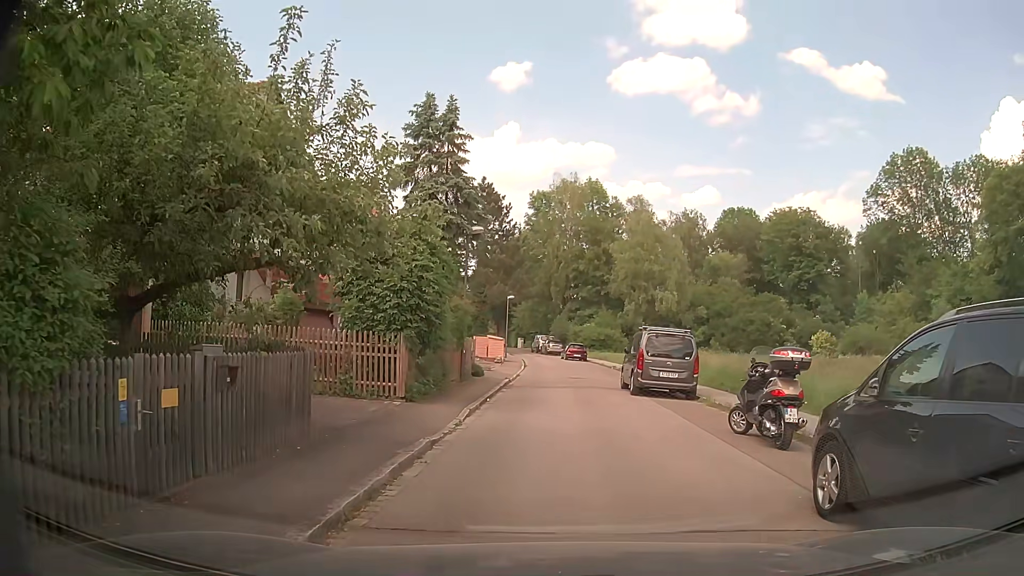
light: Day
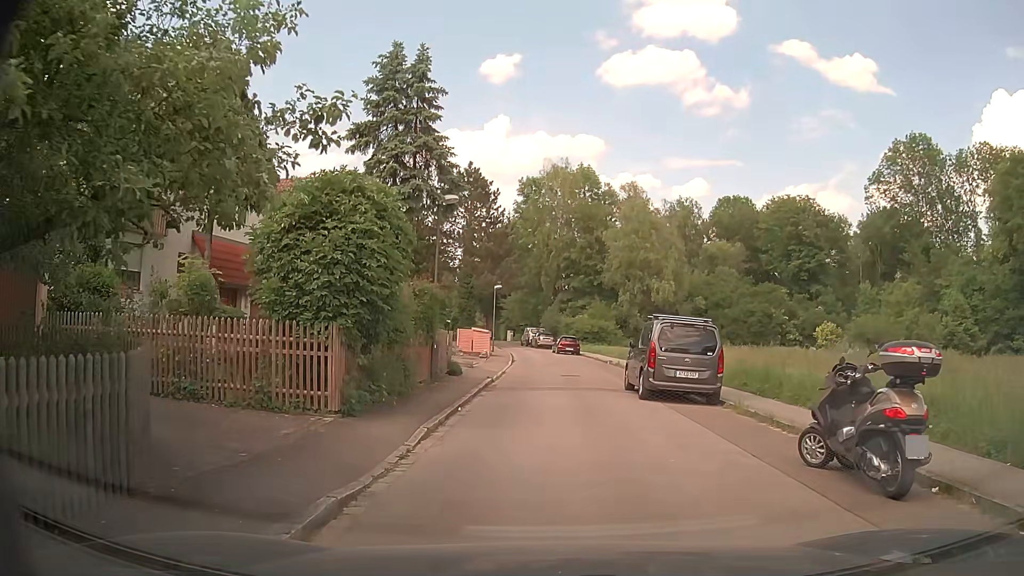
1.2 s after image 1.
(+0.1, +3.6) m; +1°
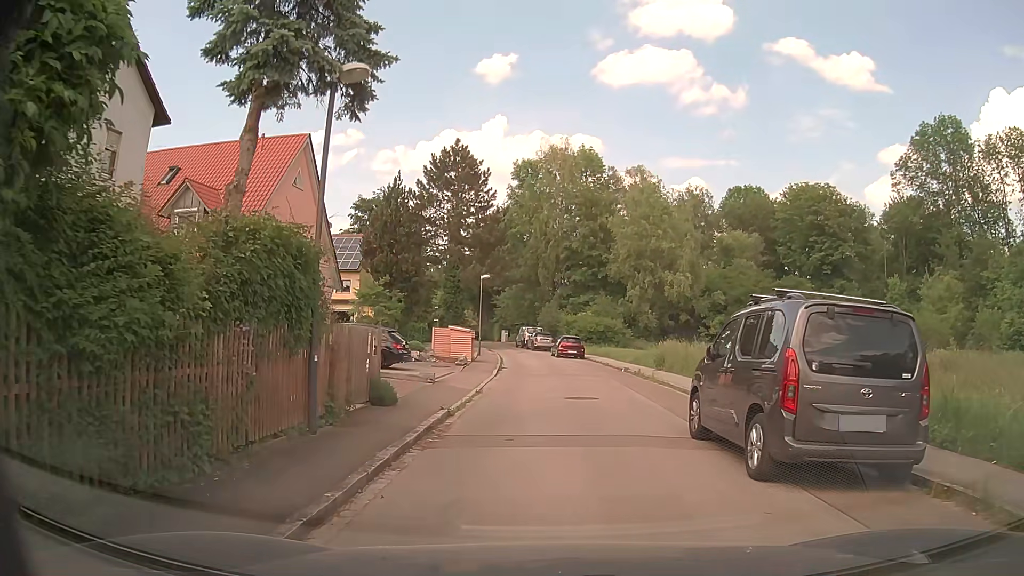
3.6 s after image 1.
(+0.1, +8.6) m; +1°
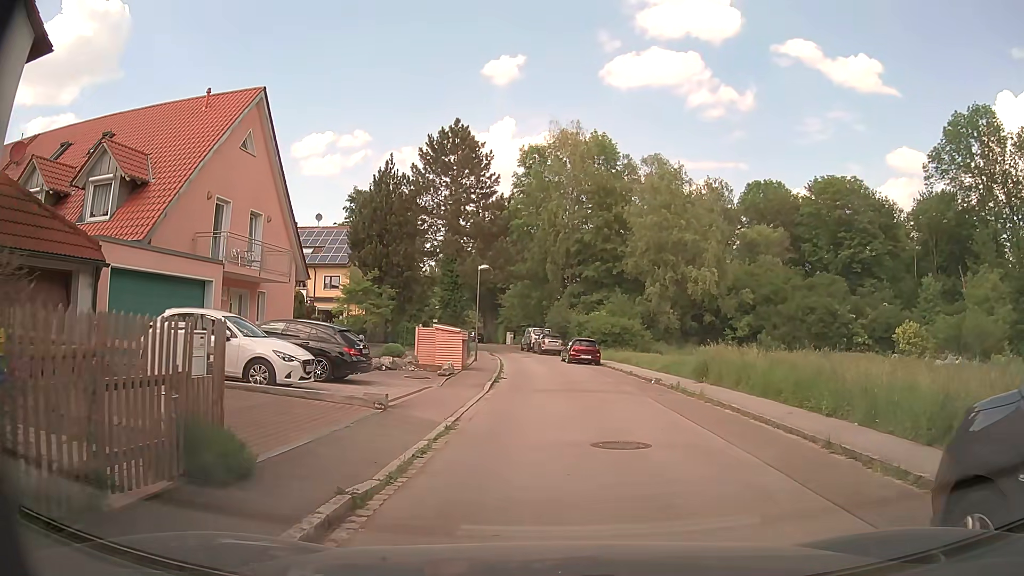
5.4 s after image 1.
(-0.1, +6.4) m; 0°
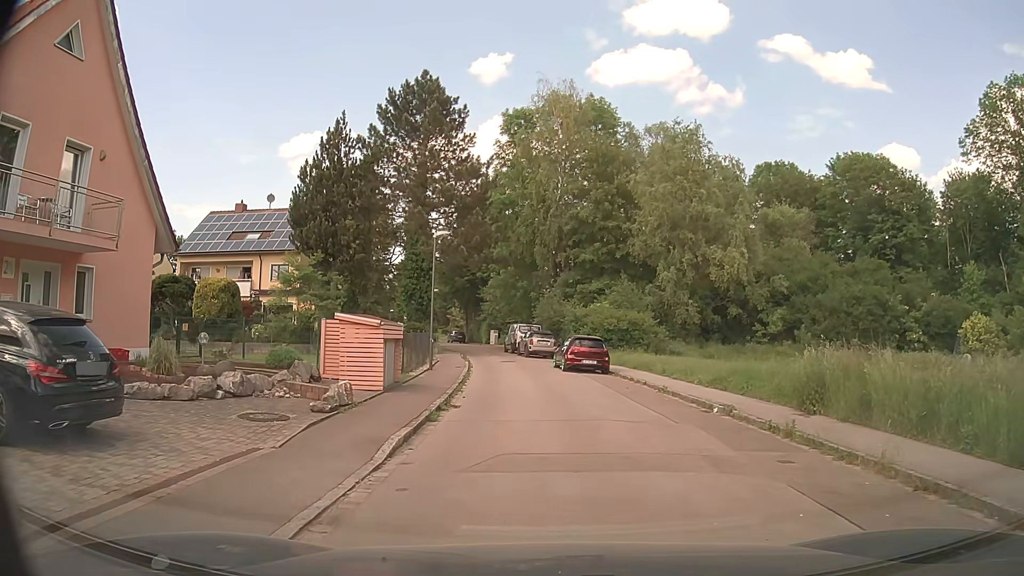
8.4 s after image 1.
(0.0, +10.5) m; 0°
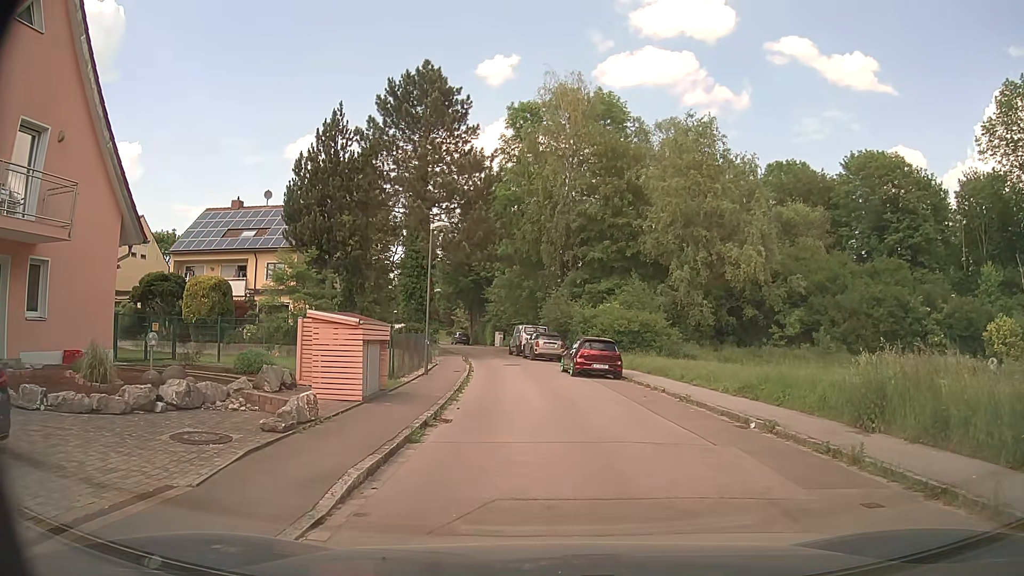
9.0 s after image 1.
(0.0, +2.2) m; -1°
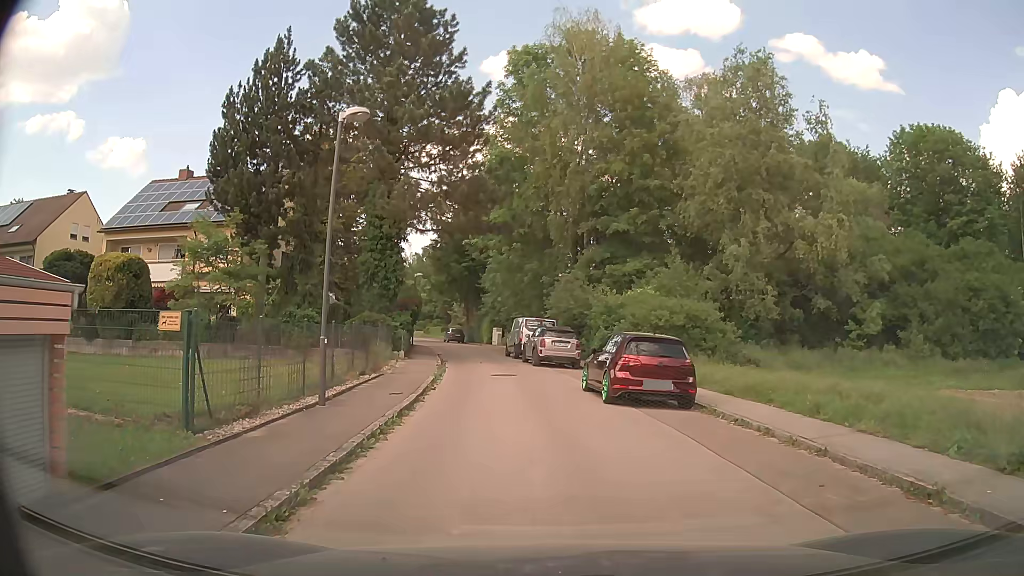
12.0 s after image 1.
(-0.2, +10.6) m; 0°
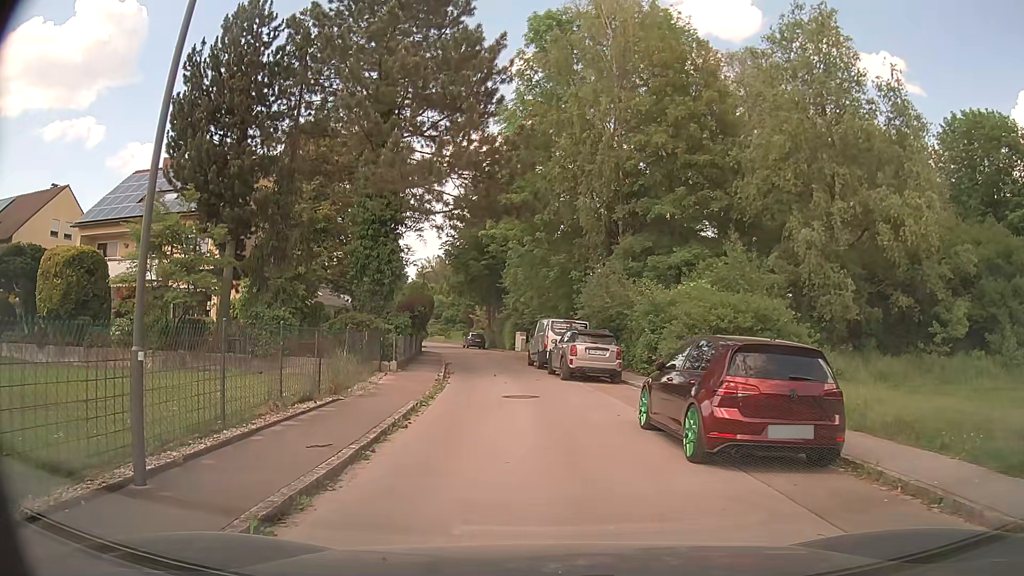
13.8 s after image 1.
(-0.1, +5.7) m; -3°
